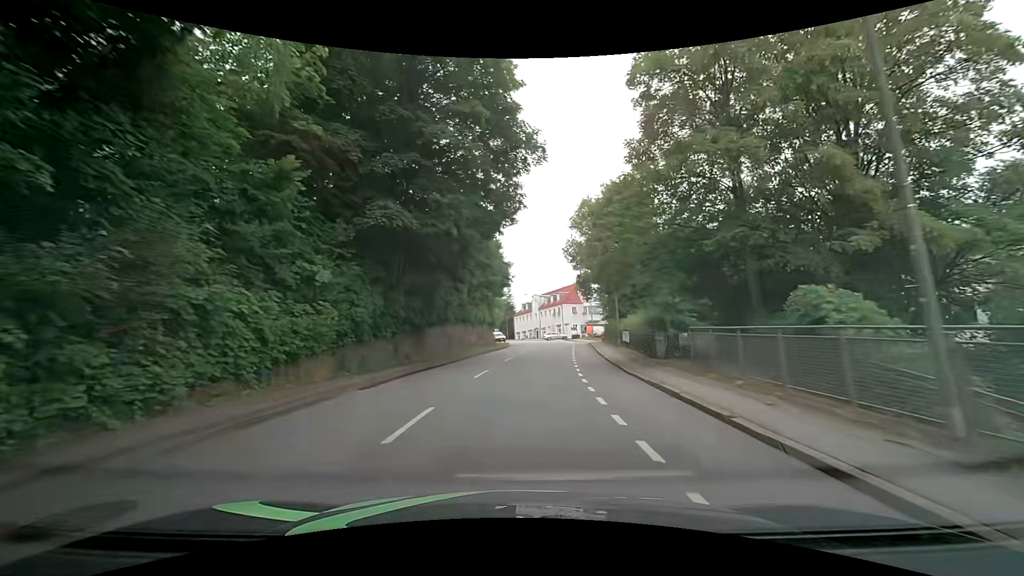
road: tertiary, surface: asphalt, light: Day
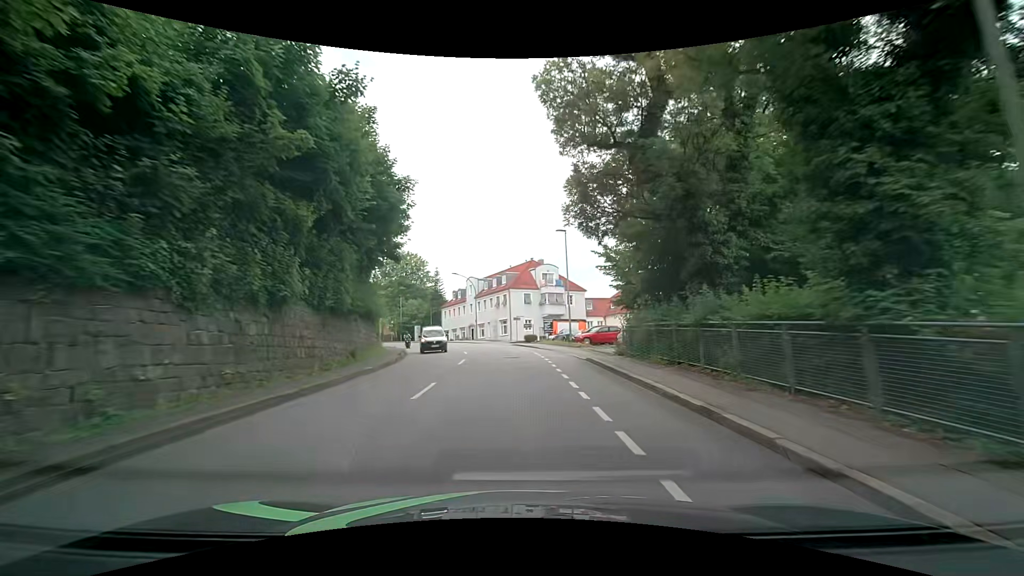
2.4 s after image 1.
(+2.4, +32.0) m; +7°
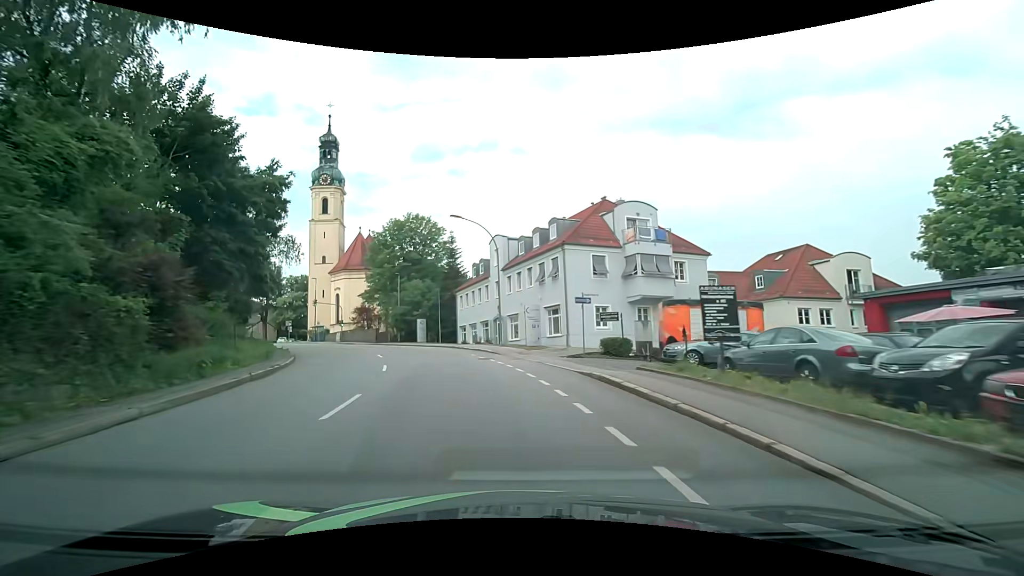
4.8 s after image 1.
(-0.6, +31.3) m; -6°
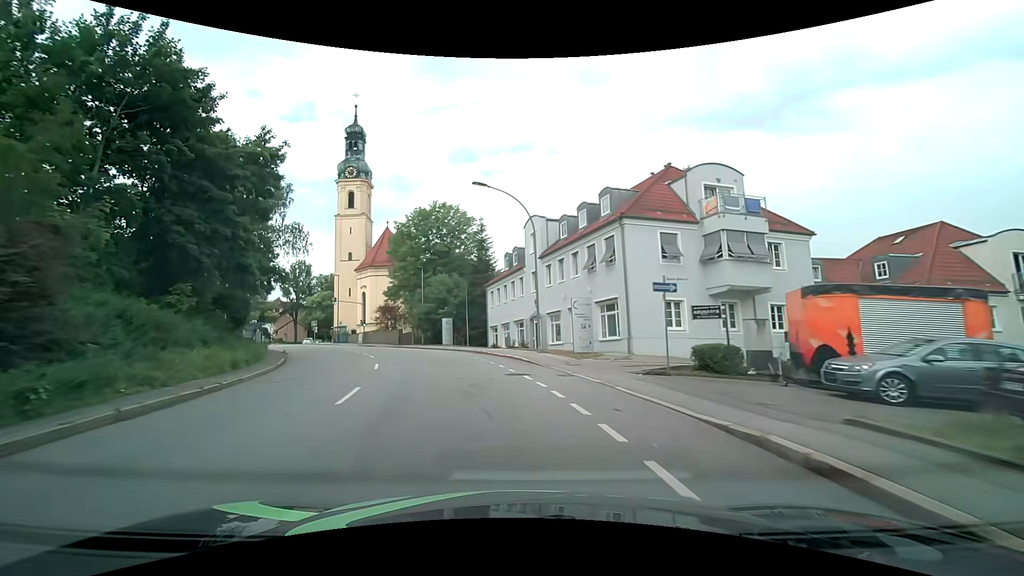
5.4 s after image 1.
(-0.2, +7.7) m; -4°
